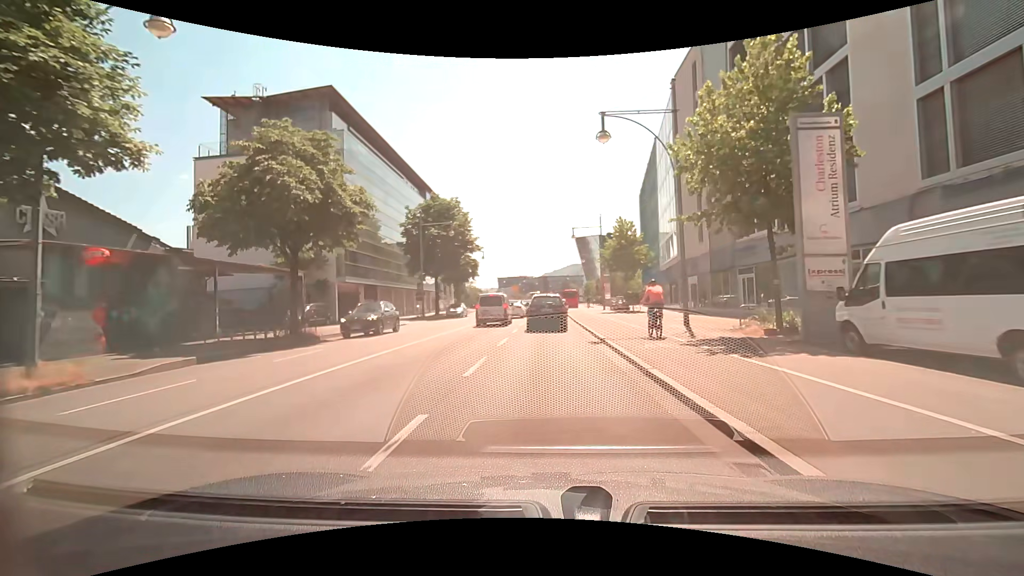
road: primary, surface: asphalt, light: Day
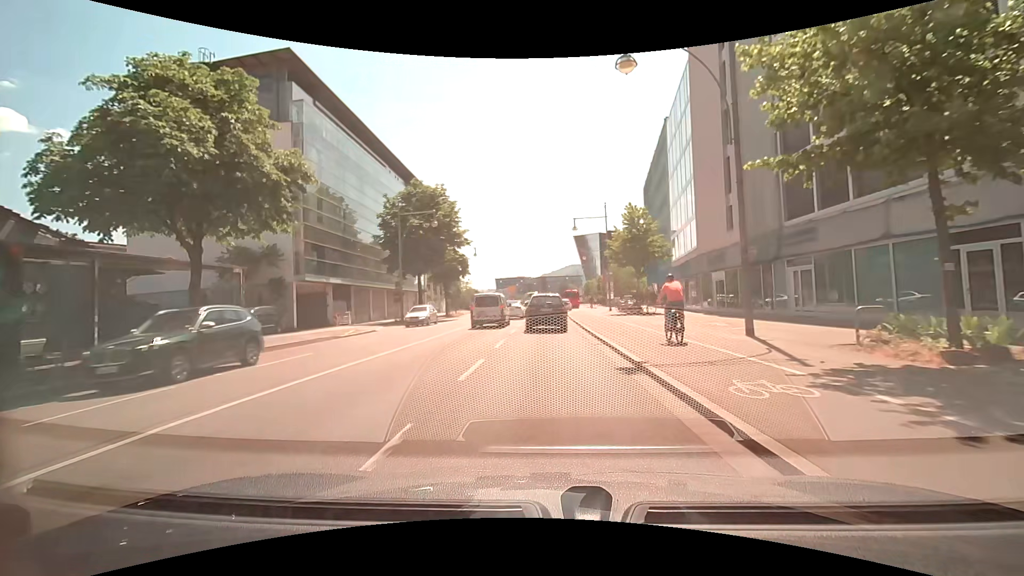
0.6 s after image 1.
(-0.1, +6.5) m; -1°
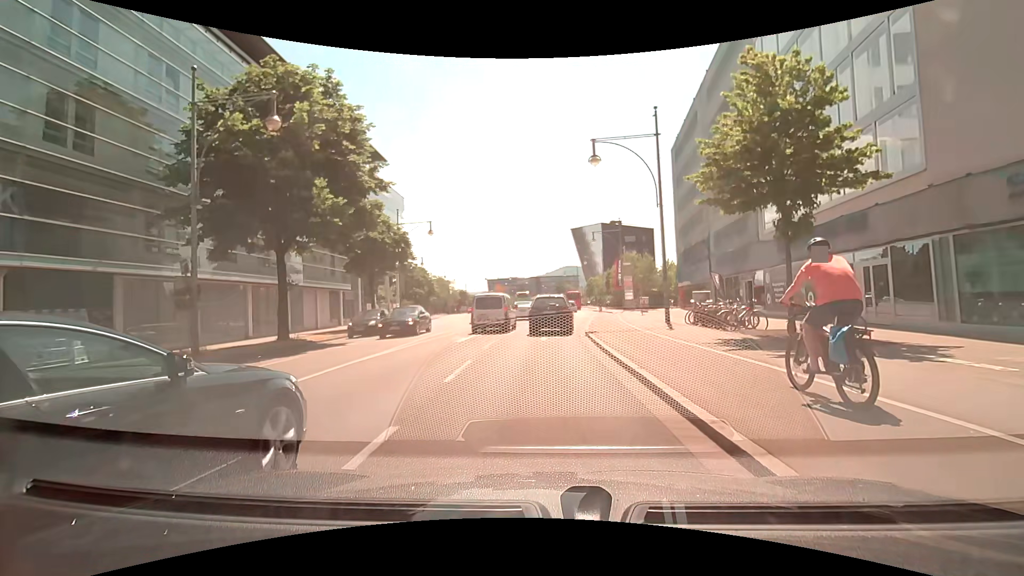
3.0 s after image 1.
(+0.1, +23.9) m; +1°
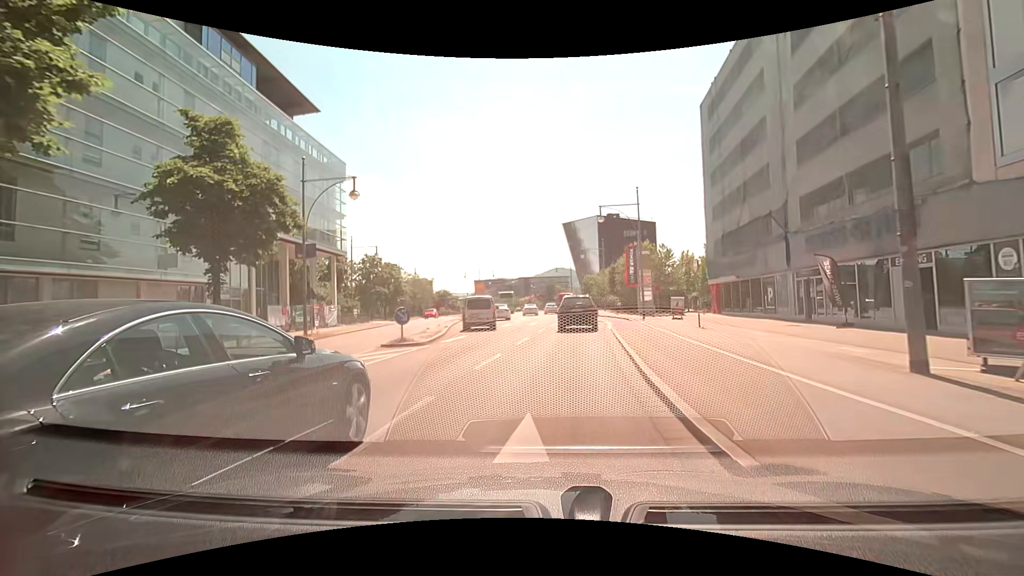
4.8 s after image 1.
(0.0, +16.3) m; +2°
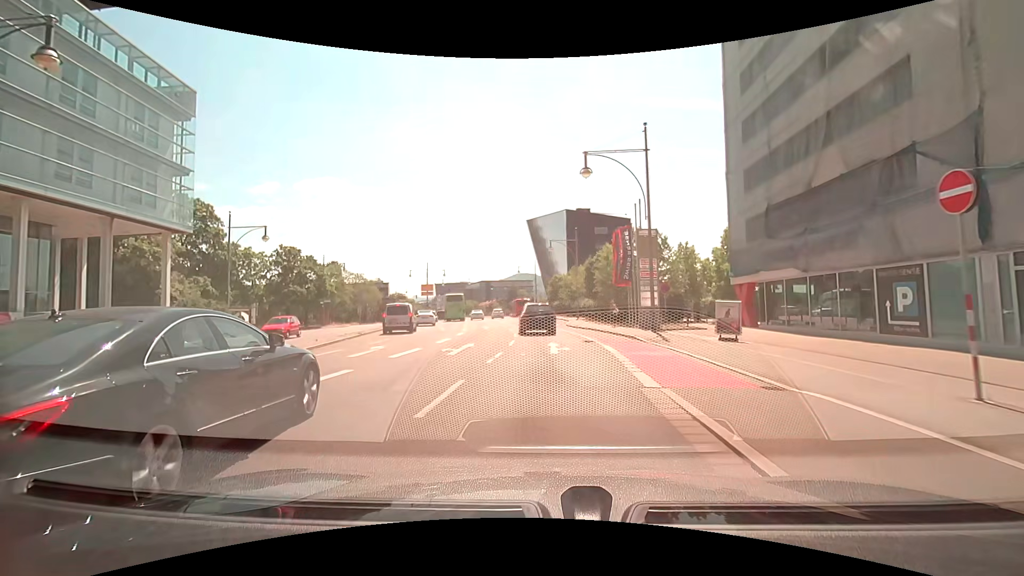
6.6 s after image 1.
(+0.4, +16.2) m; +3°
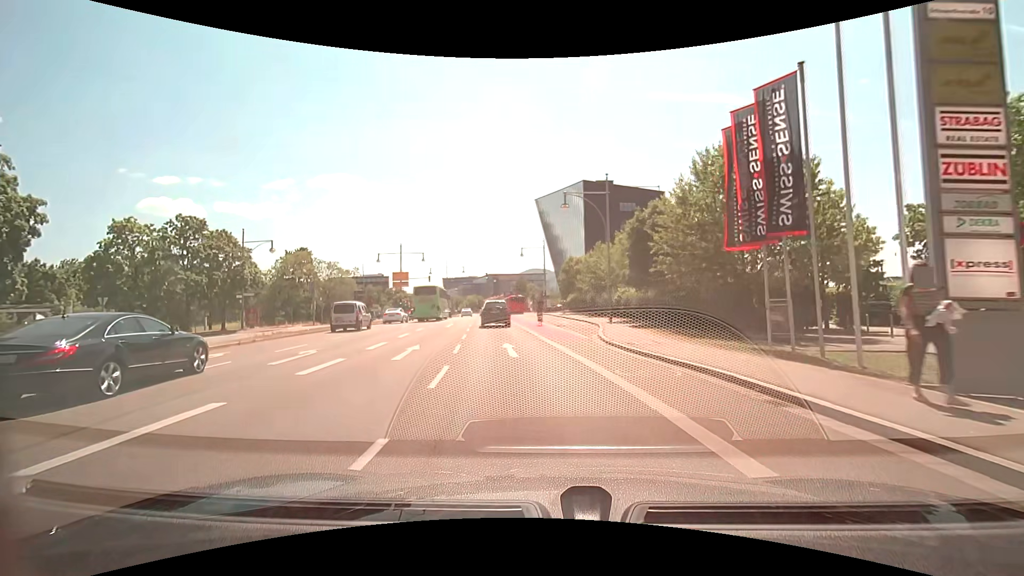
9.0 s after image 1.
(+0.2, +22.3) m; -1°
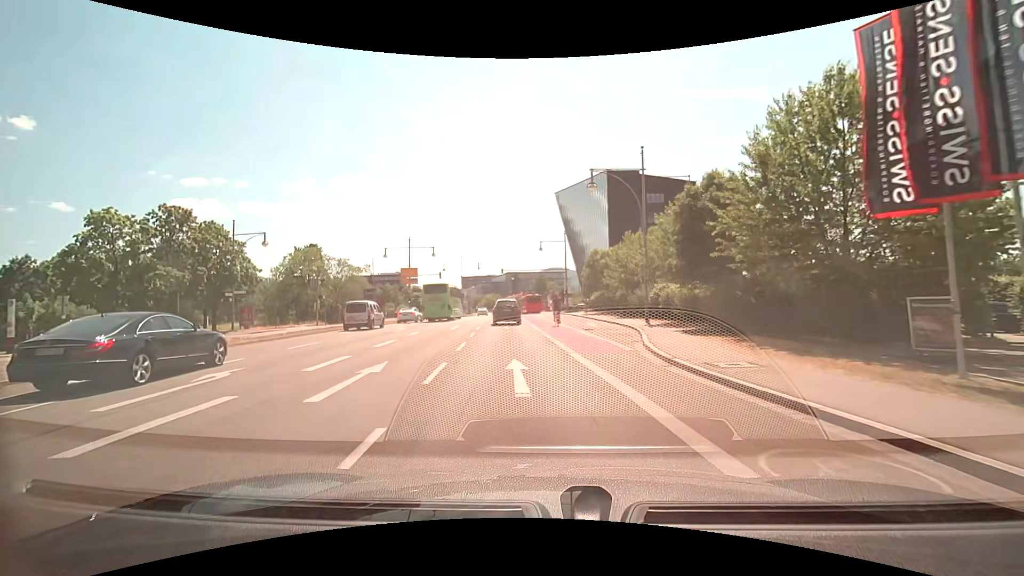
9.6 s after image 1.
(-0.1, +5.7) m; -2°
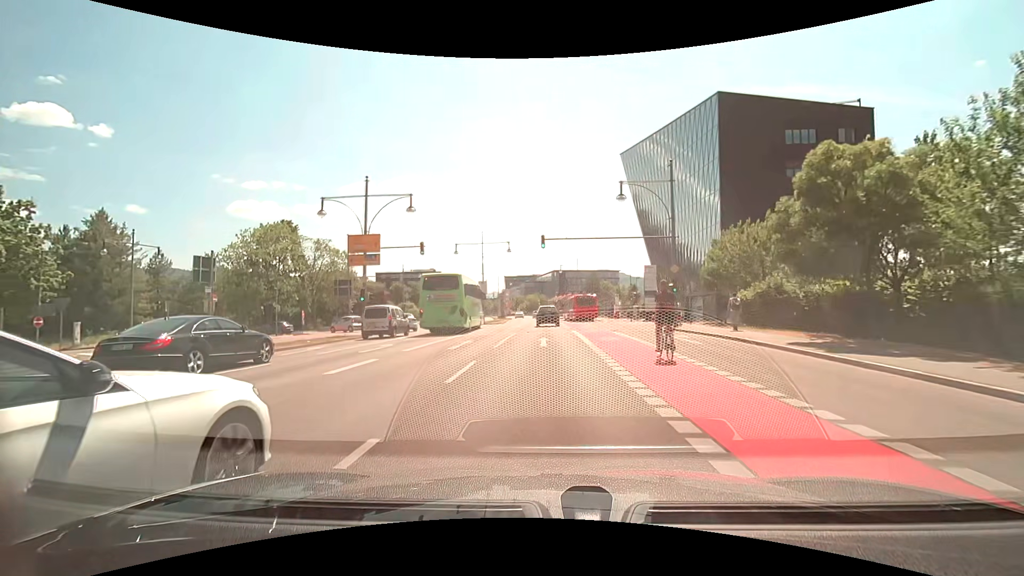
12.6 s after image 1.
(-2.1, +31.0) m; -6°
(0, +10) (0, +20) (0, +30) (0, +40) (0, +50) (0, +60) (0, +70) (-1, +80) (-1, +90) (-1, +100) m
